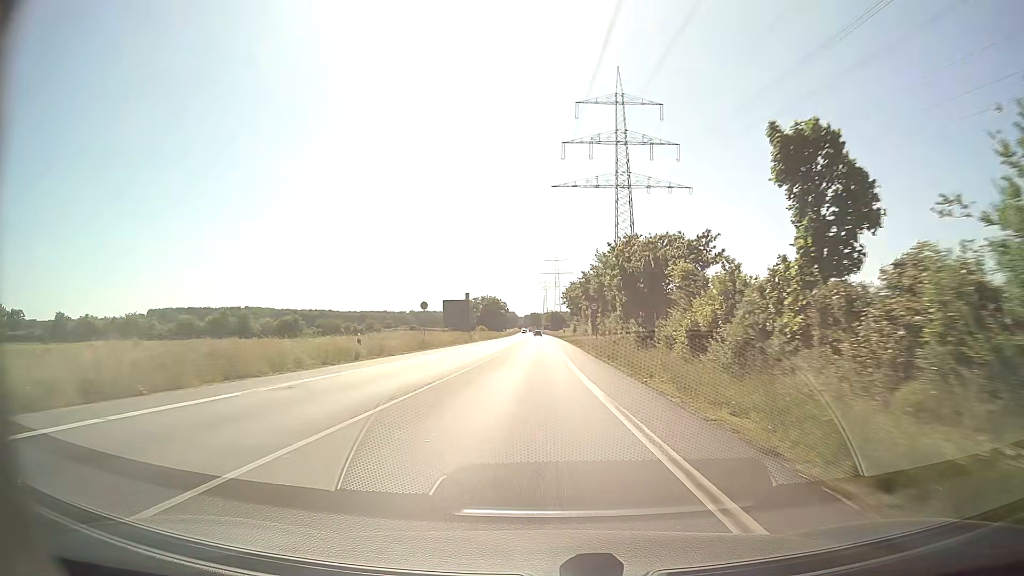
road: secondary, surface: asphalt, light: Day
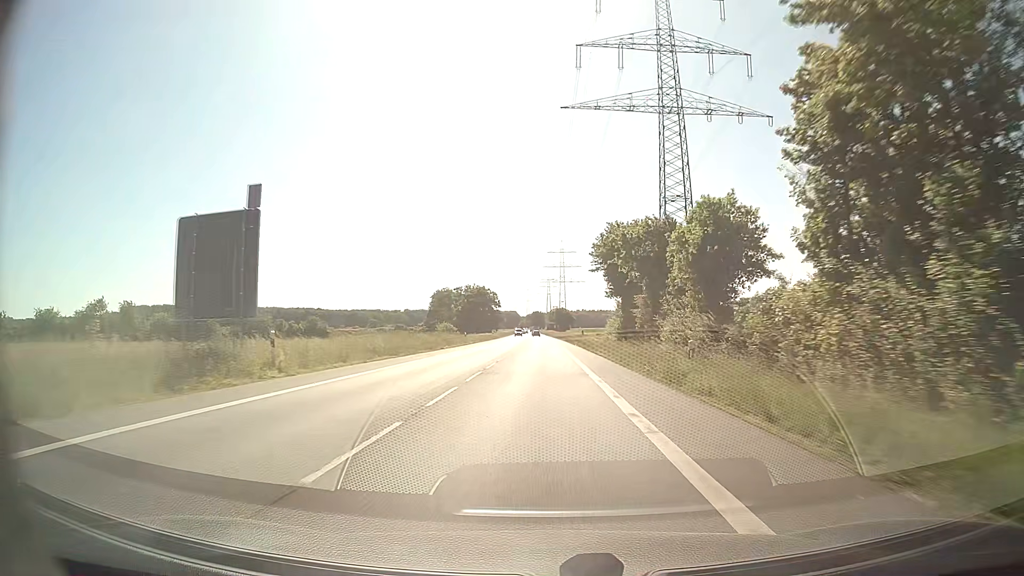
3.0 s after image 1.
(-0.2, +62.7) m; 0°
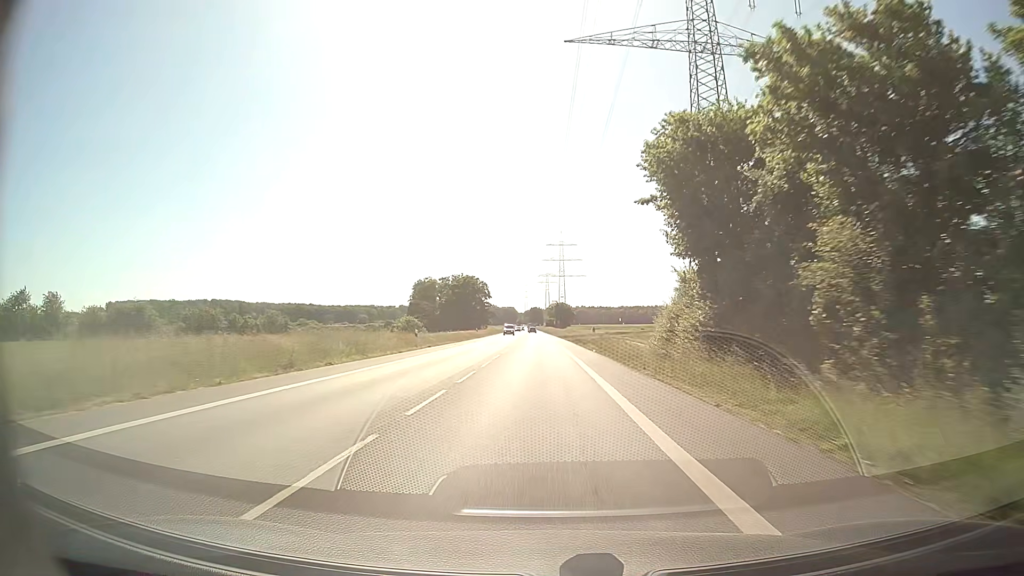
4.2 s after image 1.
(+0.1, +25.7) m; 0°
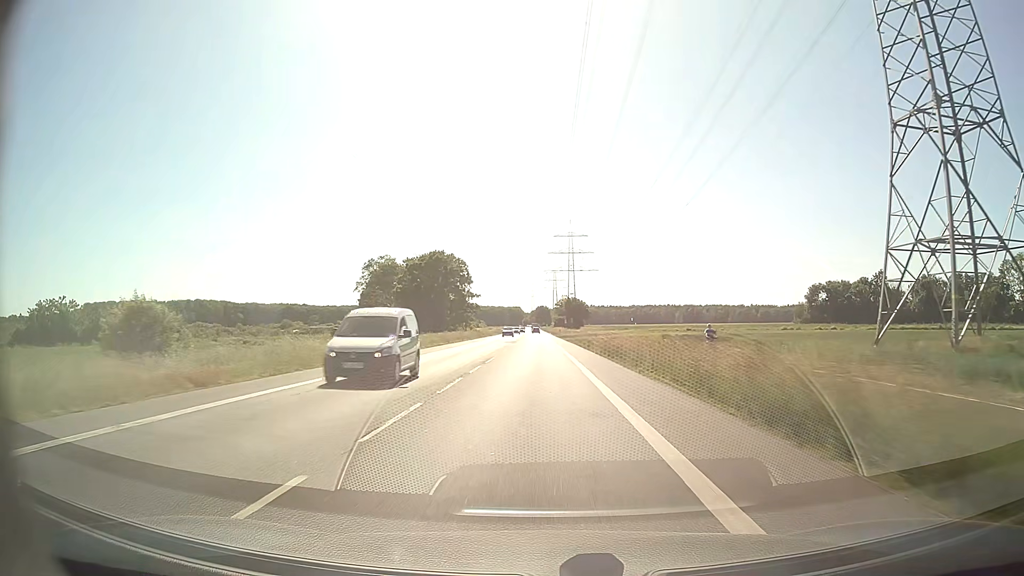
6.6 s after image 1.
(-0.1, +50.5) m; 0°
(0, +10) (0, +20) (0, +30) (0, +40) (-1, +50) (-1, +60) (-1, +70) (-1, +80) (-1, +90) (-1, +100) m
